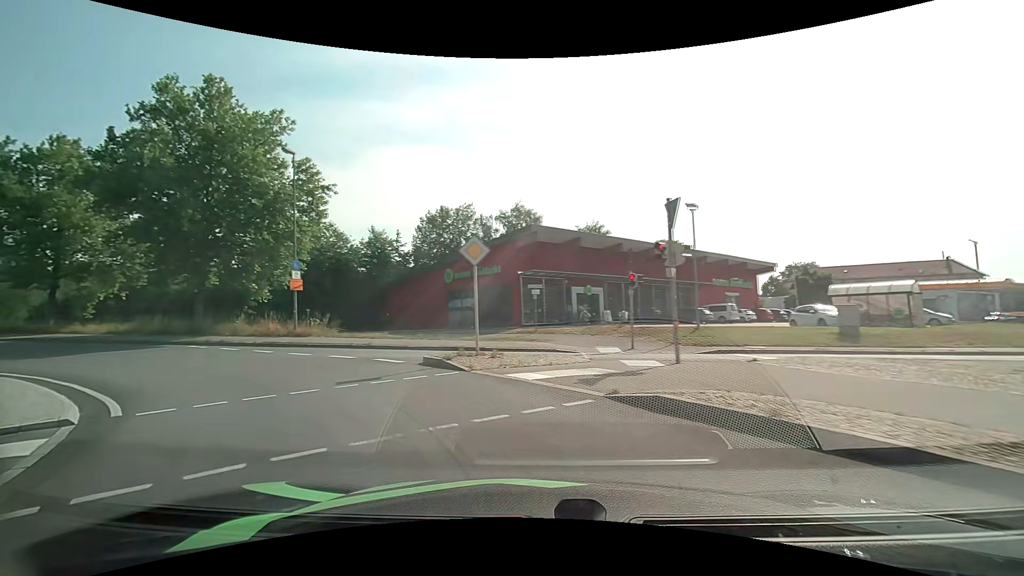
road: primary_link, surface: asphalt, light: Day
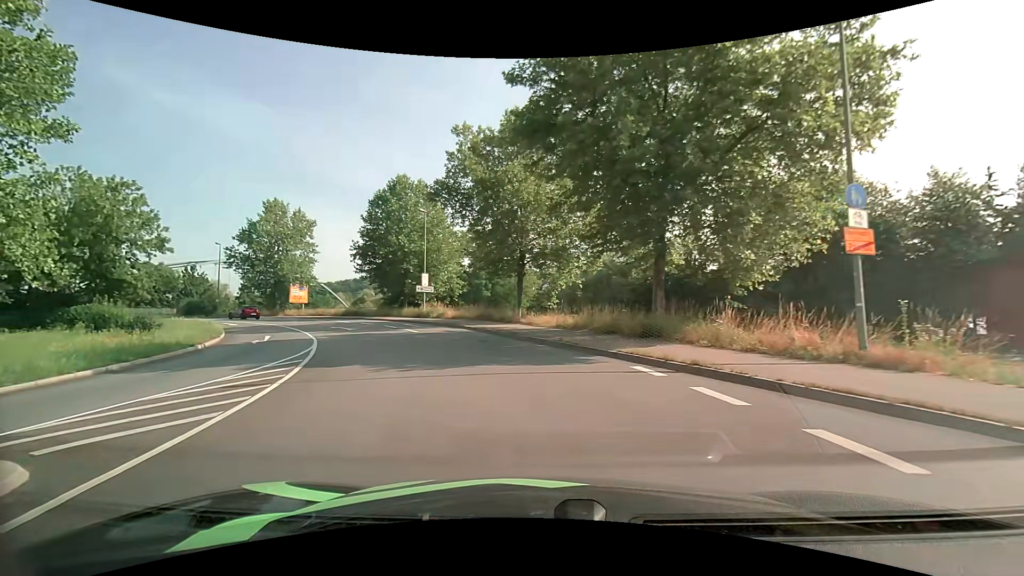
(-7.3, +14.4) m; -49°
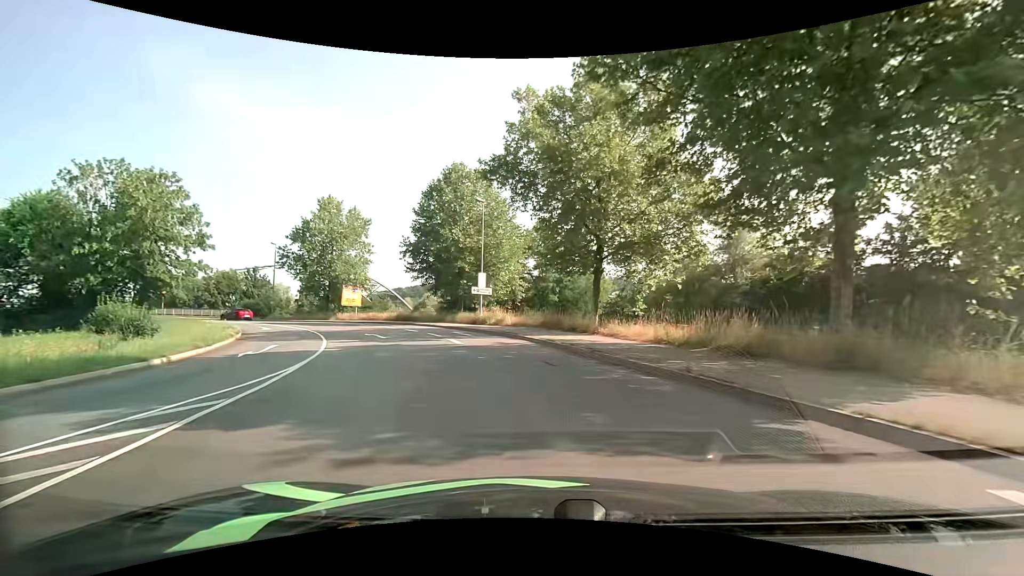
(-0.5, +7.4) m; -8°
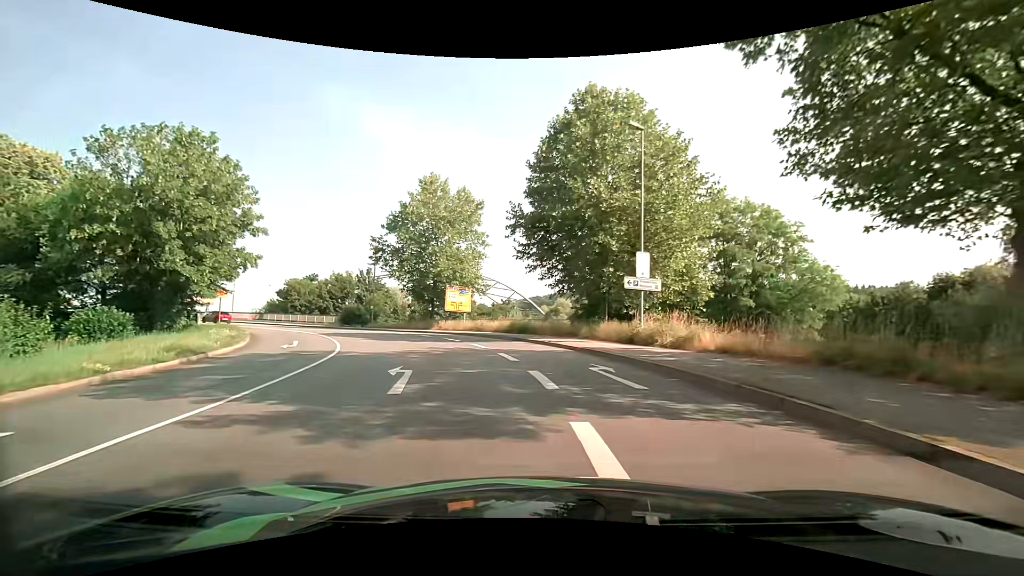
(-2.4, +17.2) m; -15°
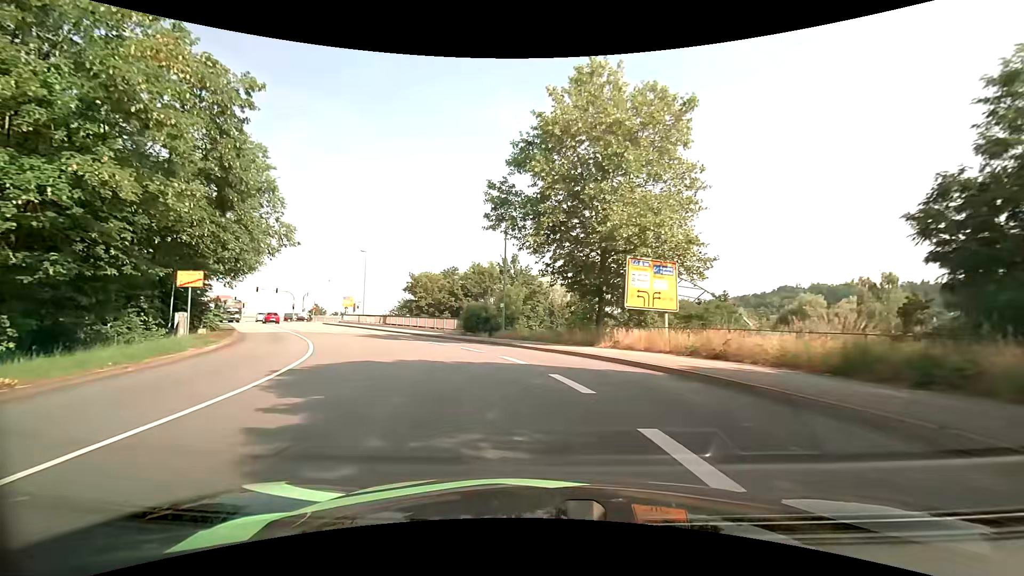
(-4.2, +23.1) m; -20°
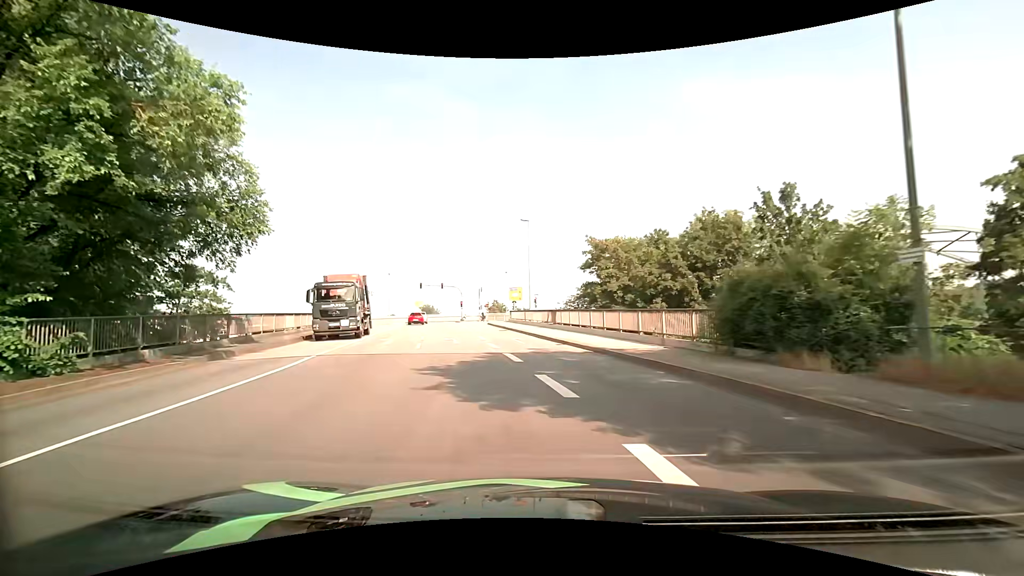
(-4.4, +23.4) m; -22°
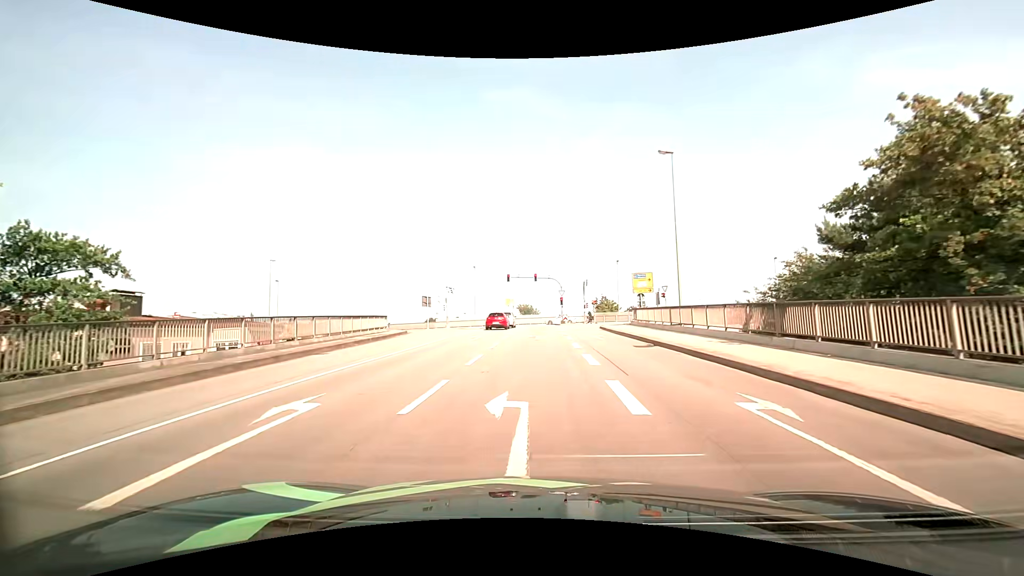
(-2.3, +19.1) m; -11°
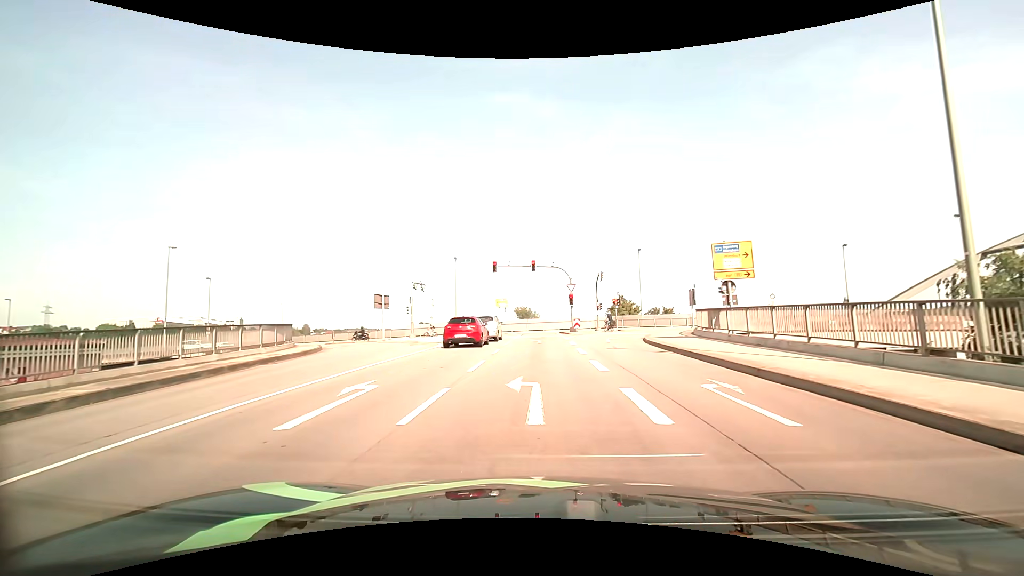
(-0.3, +18.3) m; -1°
(0, +10) (0, +20) (0, +30) (0, +40) (-1, +50) (-6, +58) (-15, +62) (-25, +63) (-35, +64) (-45, +65) m
